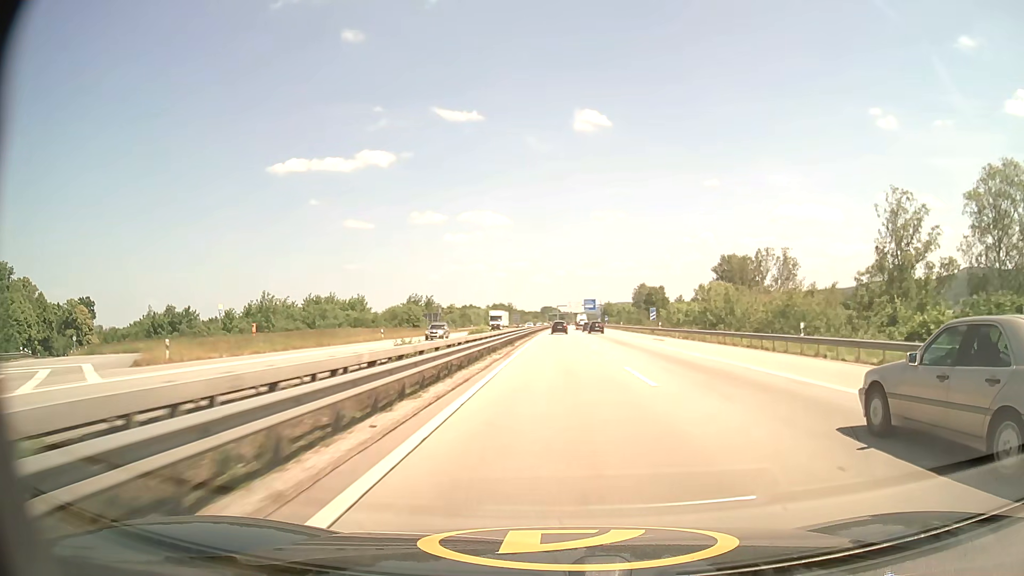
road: motorway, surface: asphalt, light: Day
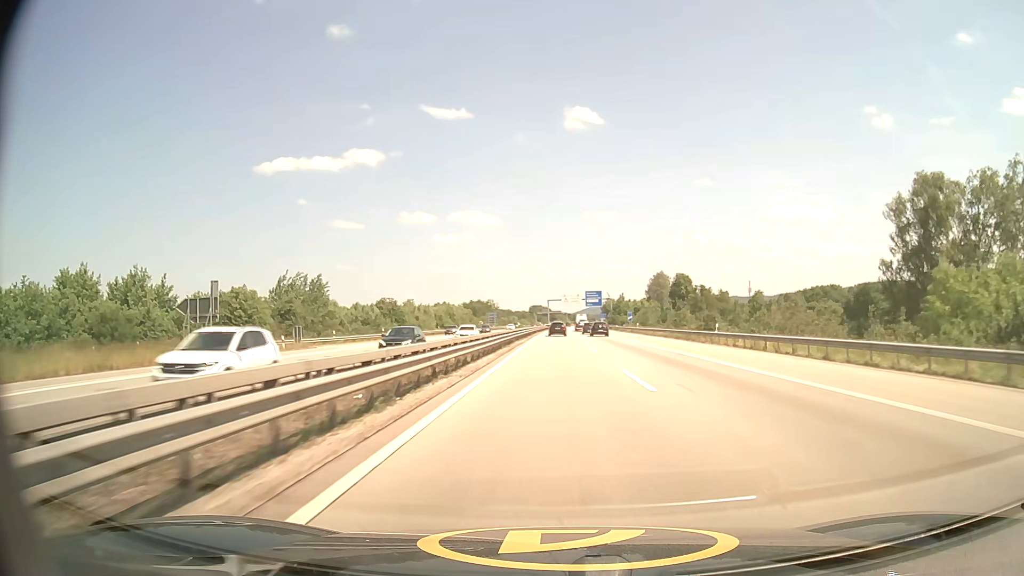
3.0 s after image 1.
(+0.5, +73.3) m; +1°
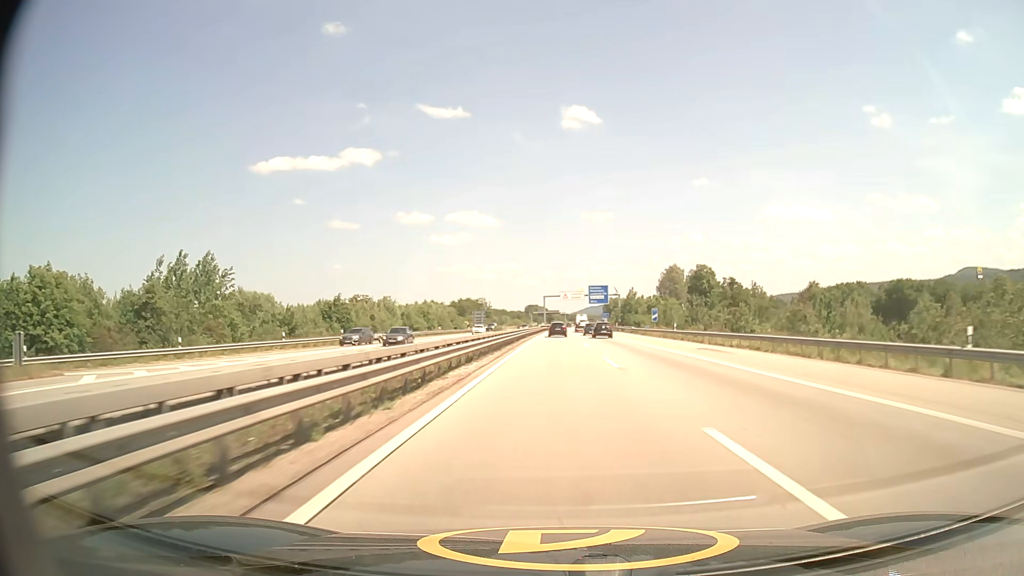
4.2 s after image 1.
(+0.1, +29.2) m; 0°
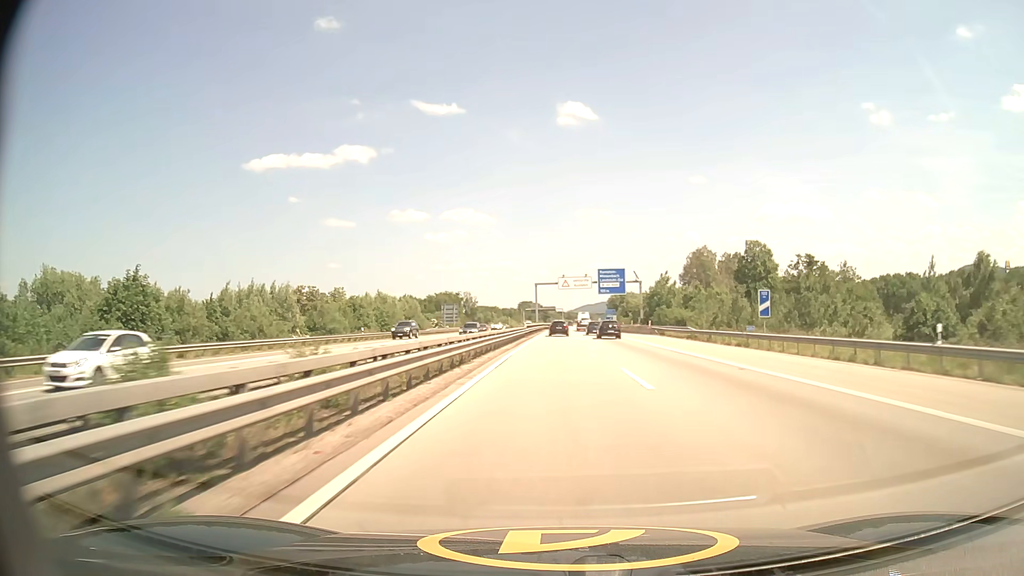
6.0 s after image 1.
(+0.1, +43.5) m; 0°
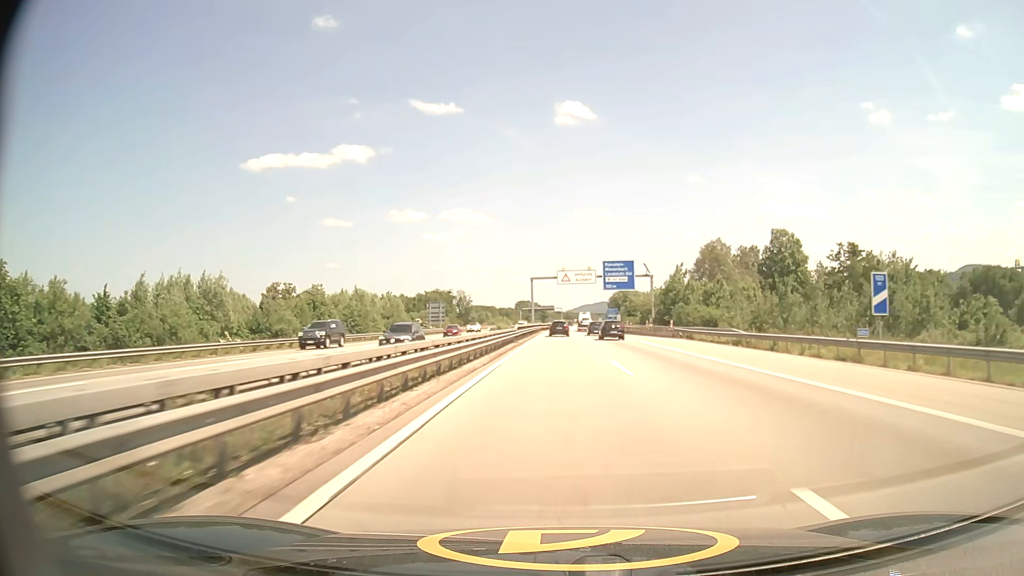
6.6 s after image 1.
(0.0, +14.3) m; 0°
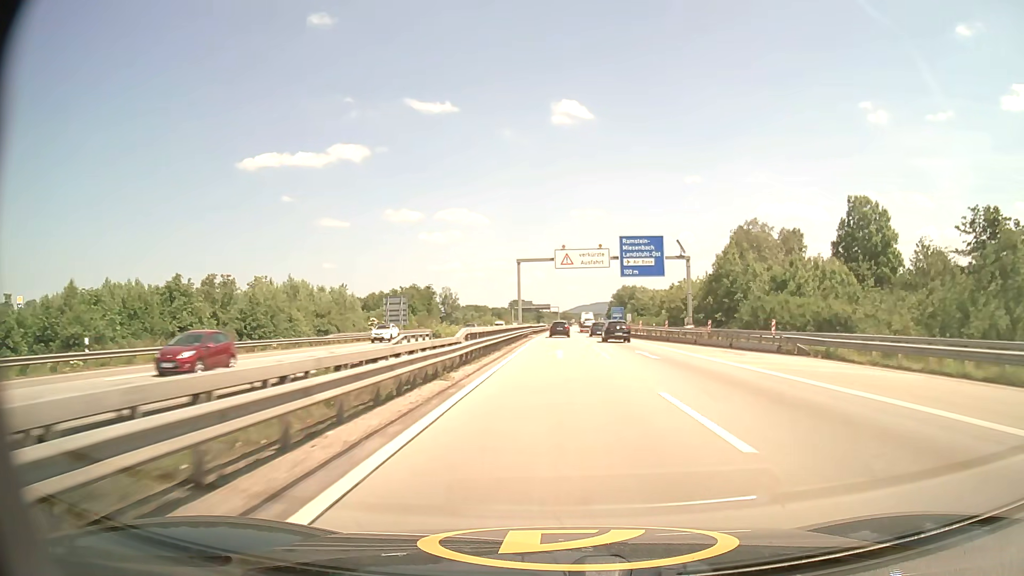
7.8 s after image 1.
(+0.1, +28.5) m; 0°
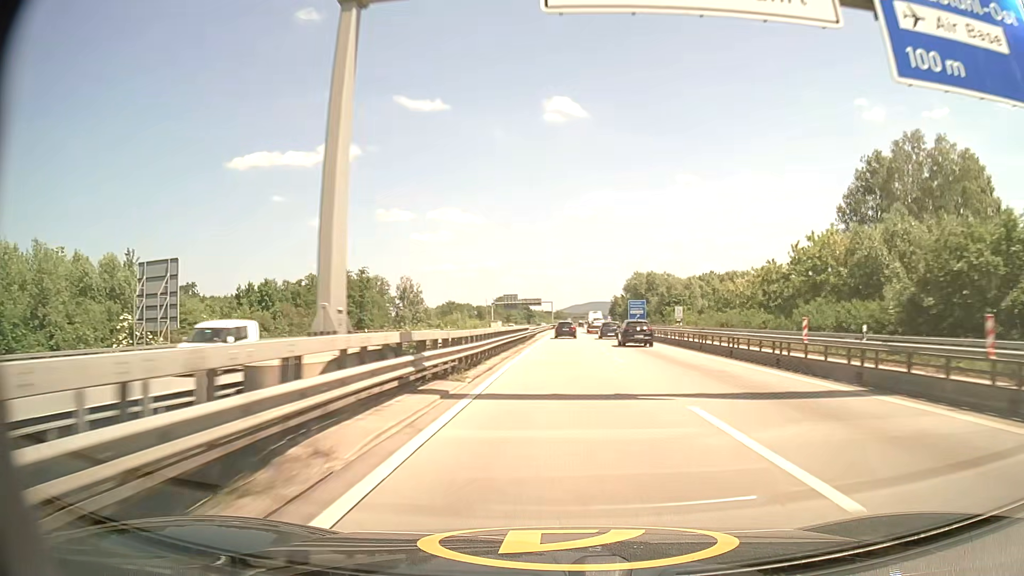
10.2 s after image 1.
(+0.3, +56.8) m; +1°
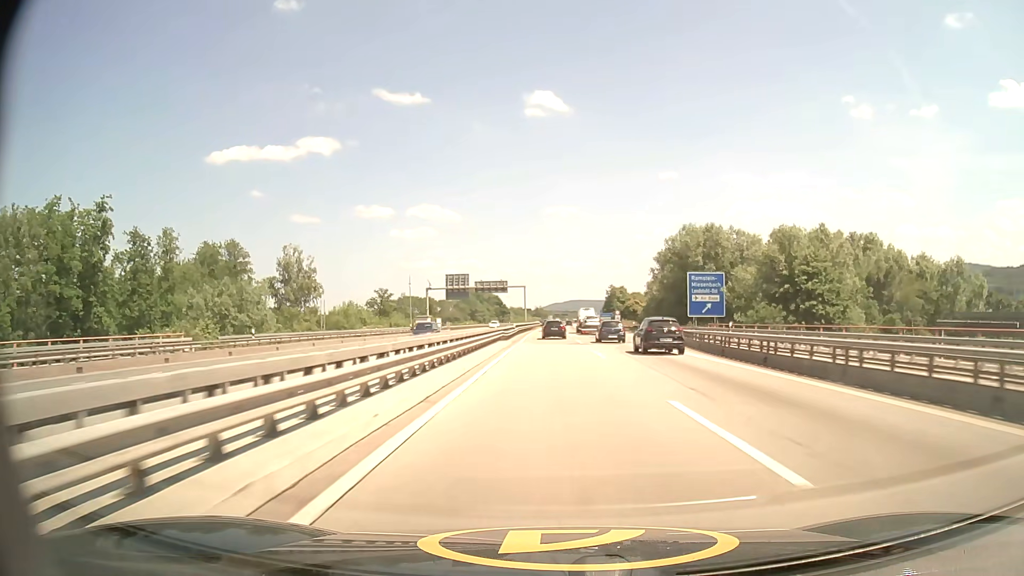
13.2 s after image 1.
(+1.1, +72.0) m; +2°
(0, +10) (0, +20) (0, +30) (0, +40) (0, +50) (0, +60) (0, +70) (0, +80) (0, +90) (0, +100) m
